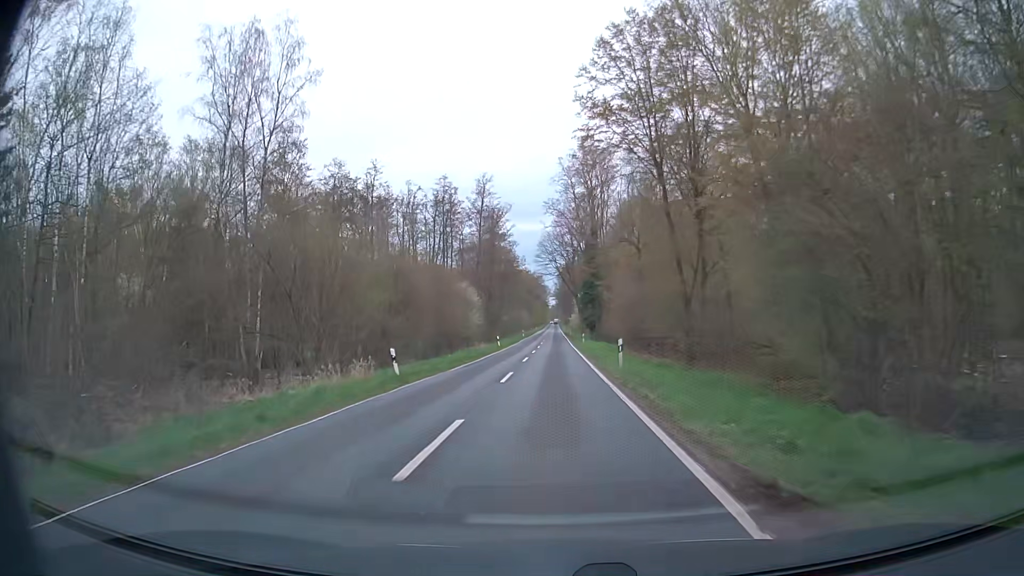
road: secondary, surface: asphalt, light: Day
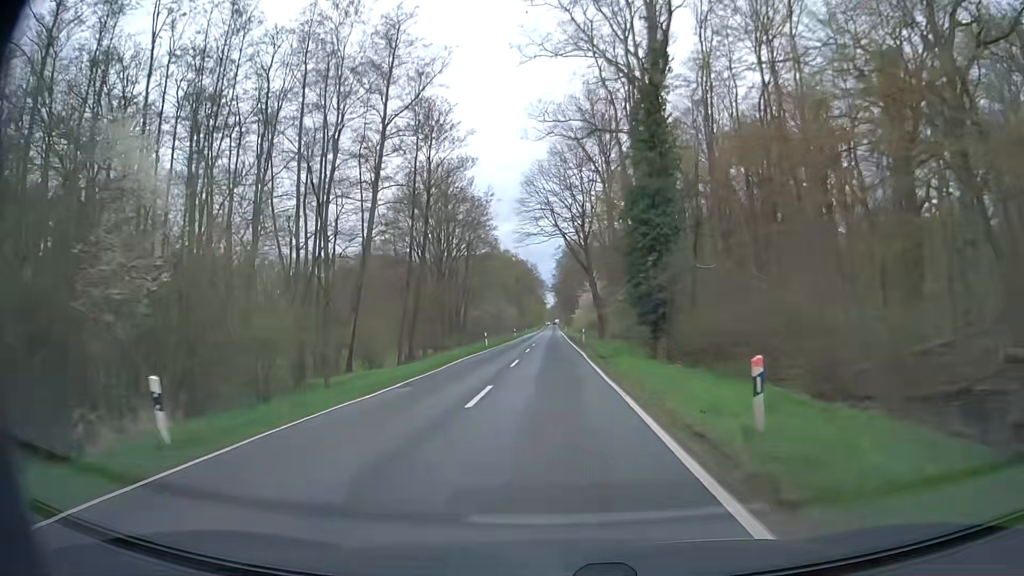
(+0.4, +53.9) m; +1°
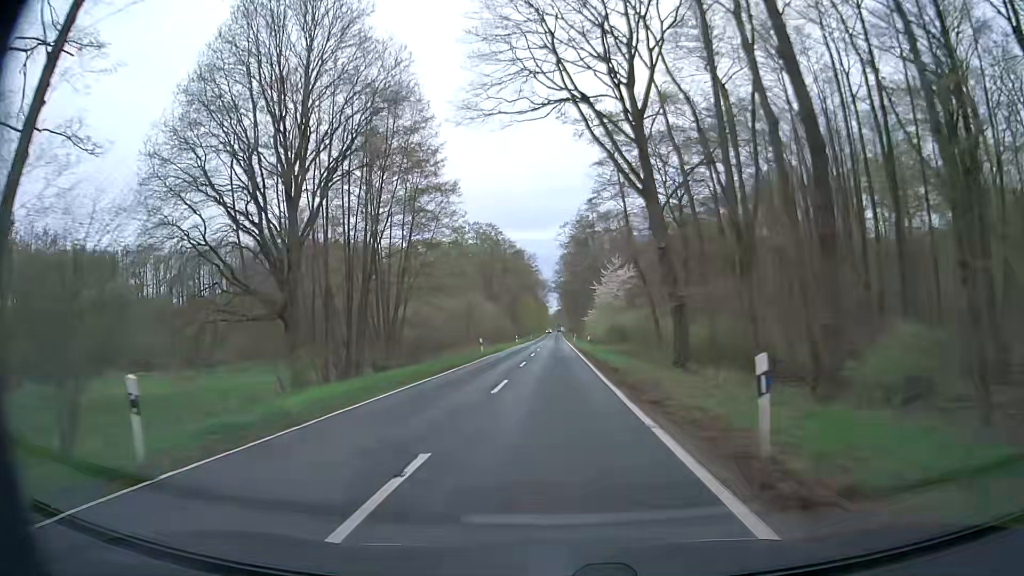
(-0.1, +43.8) m; 0°
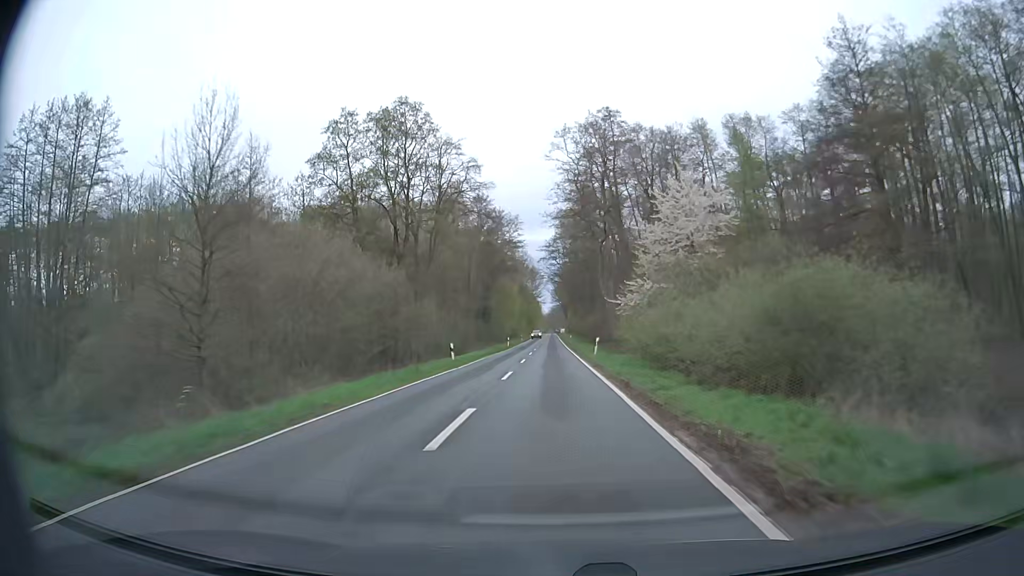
(-0.3, +55.0) m; 0°
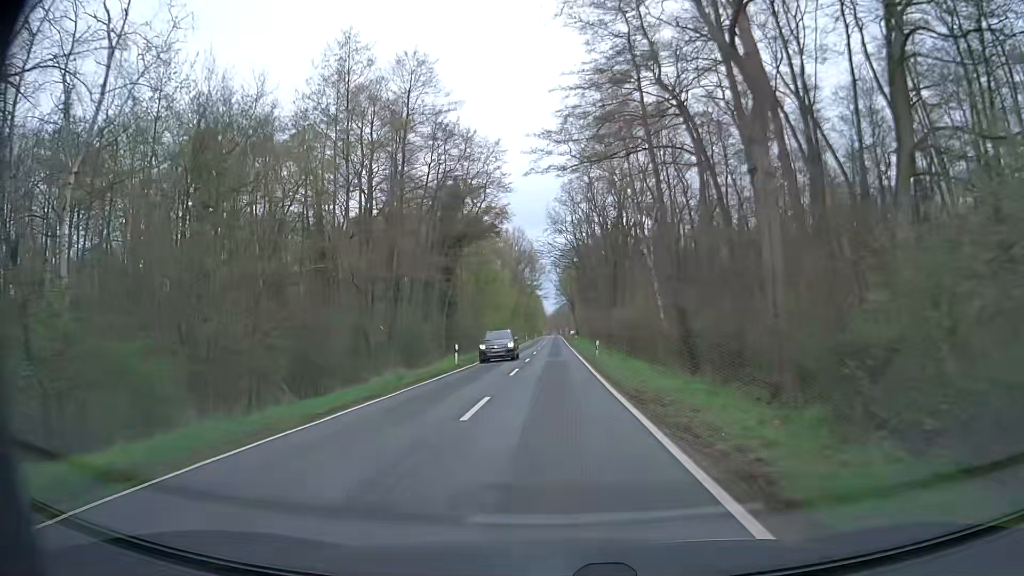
(-0.1, +44.2) m; 0°
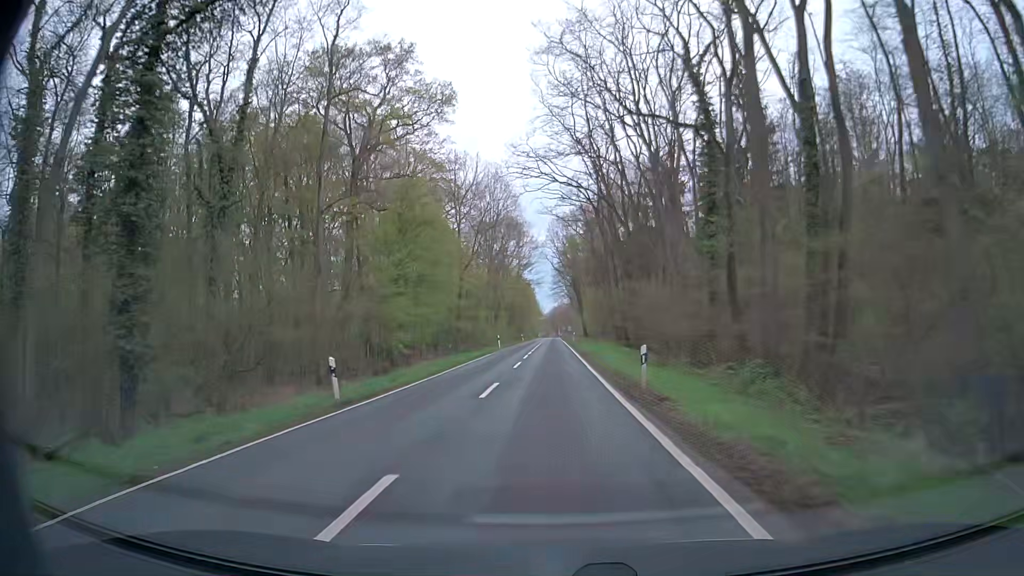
(+0.3, +55.5) m; 0°
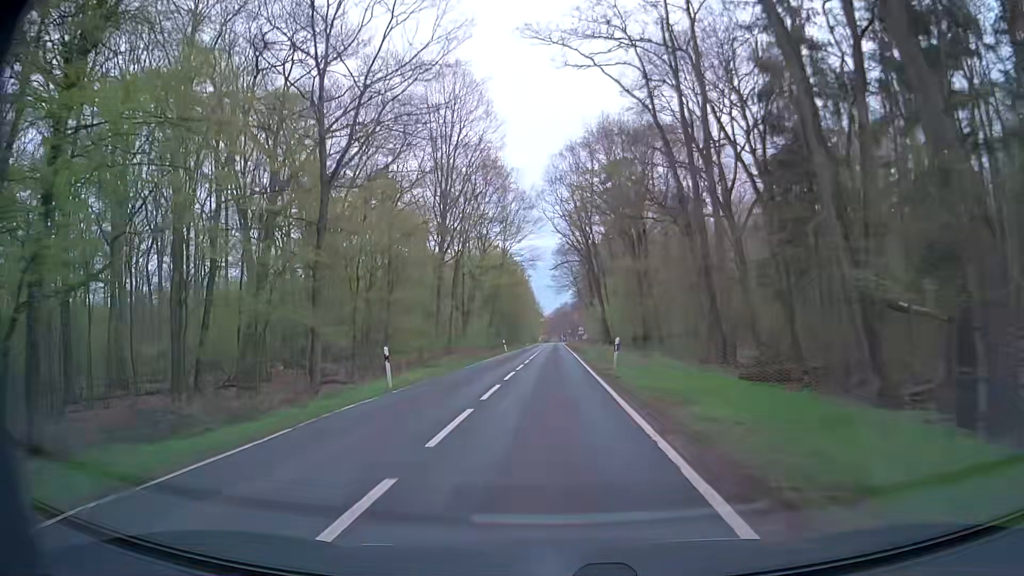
(-0.1, +44.1) m; 0°
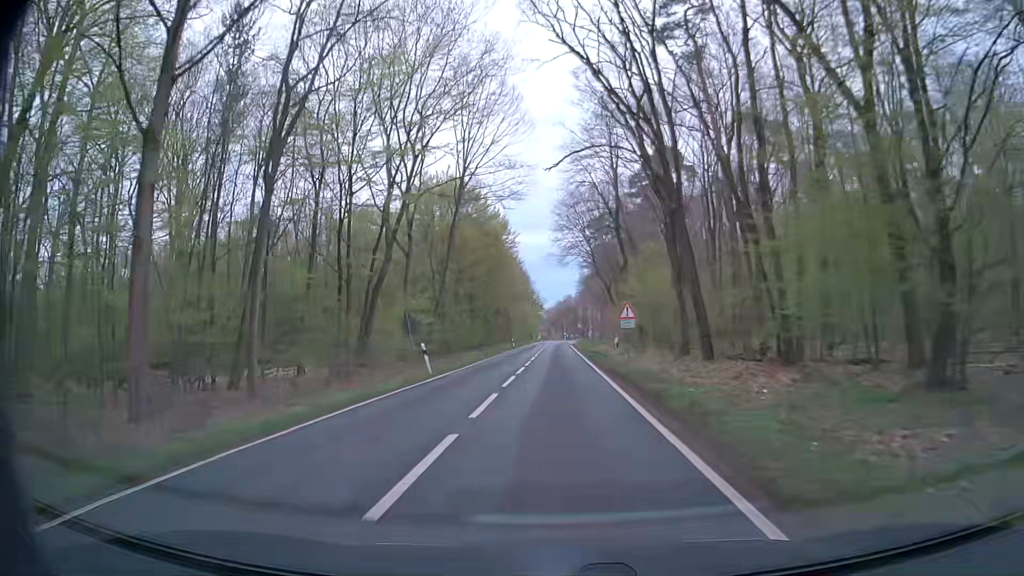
(0.0, +43.8) m; 0°
(0, +10) (0, +20) (0, +30) (0, +40) (0, +50) (0, +60) (0, +70) (0, +80) (0, +90) (+1, +100) m
